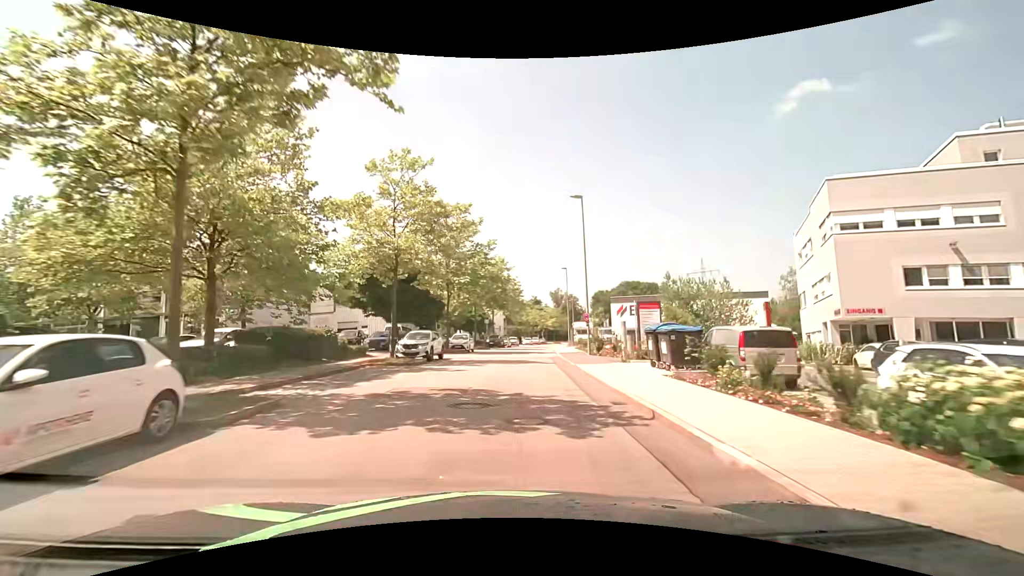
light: Day
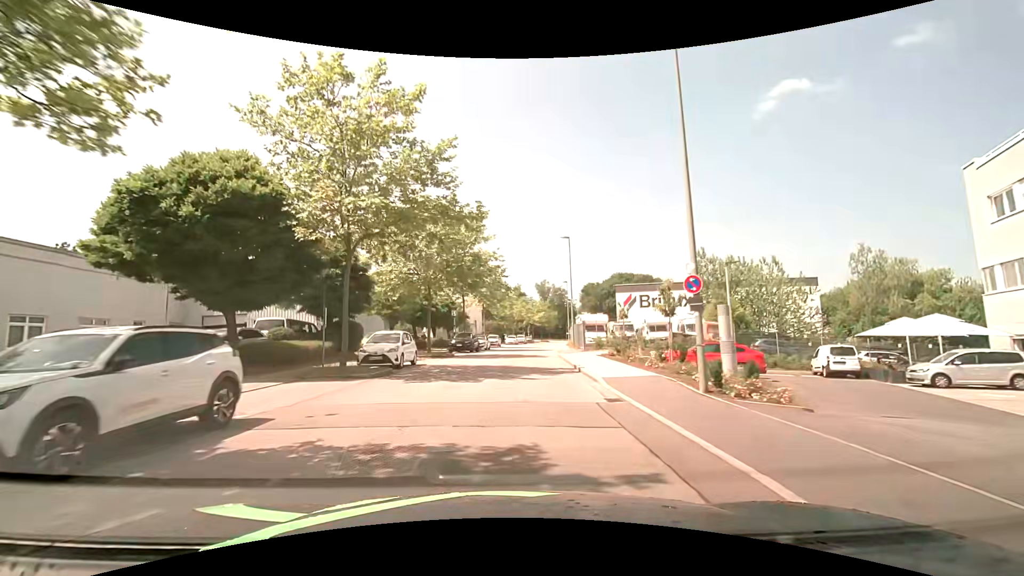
(0.0, +20.0) m; 0°
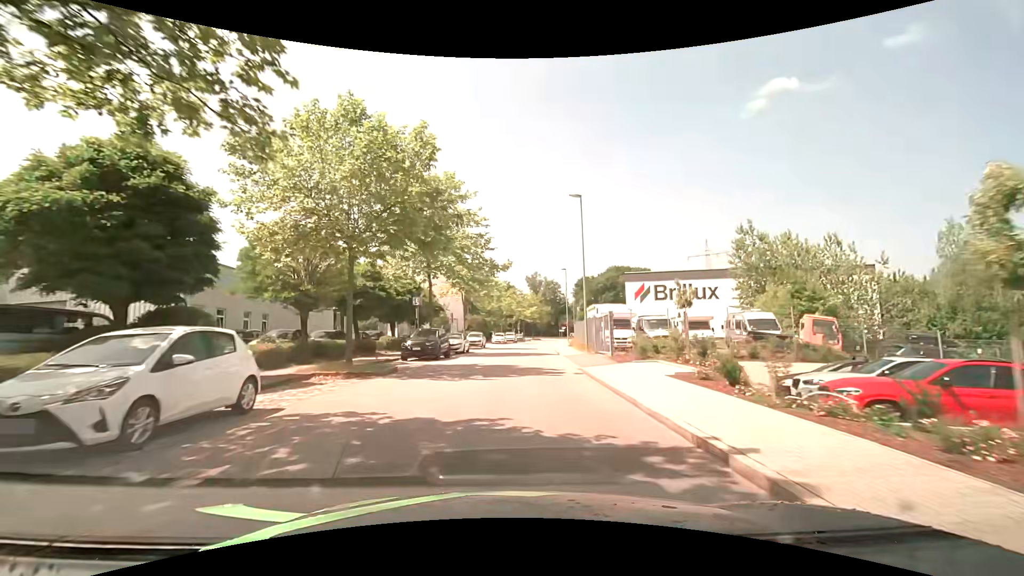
(+0.2, +13.5) m; +2°
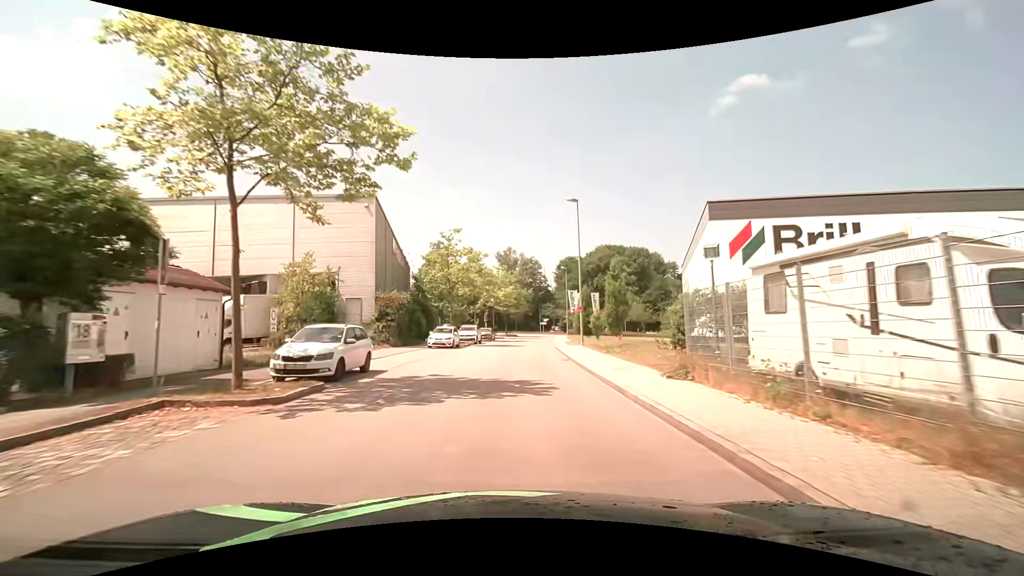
(+0.8, +34.7) m; +2°
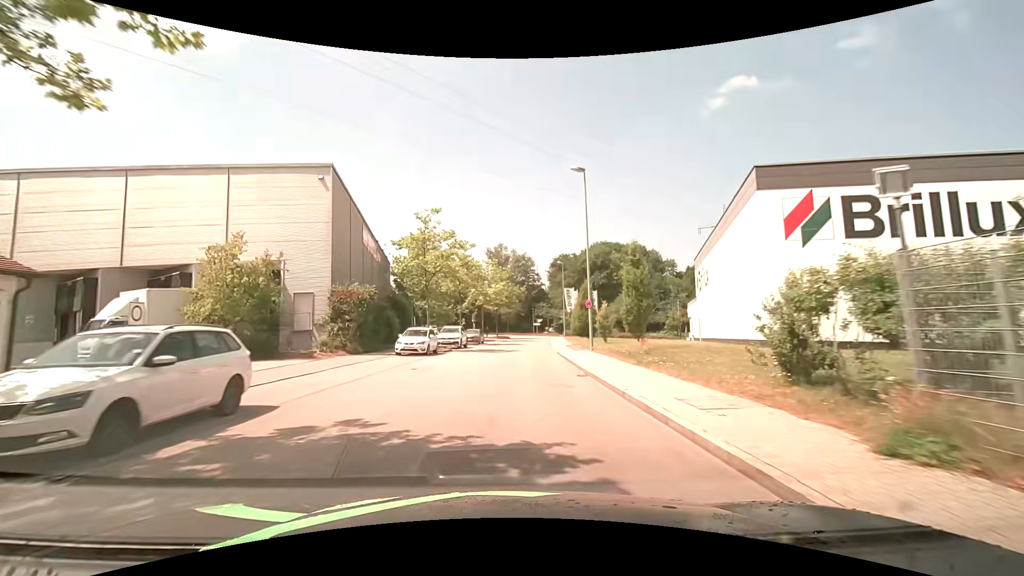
(+0.1, +7.1) m; +1°
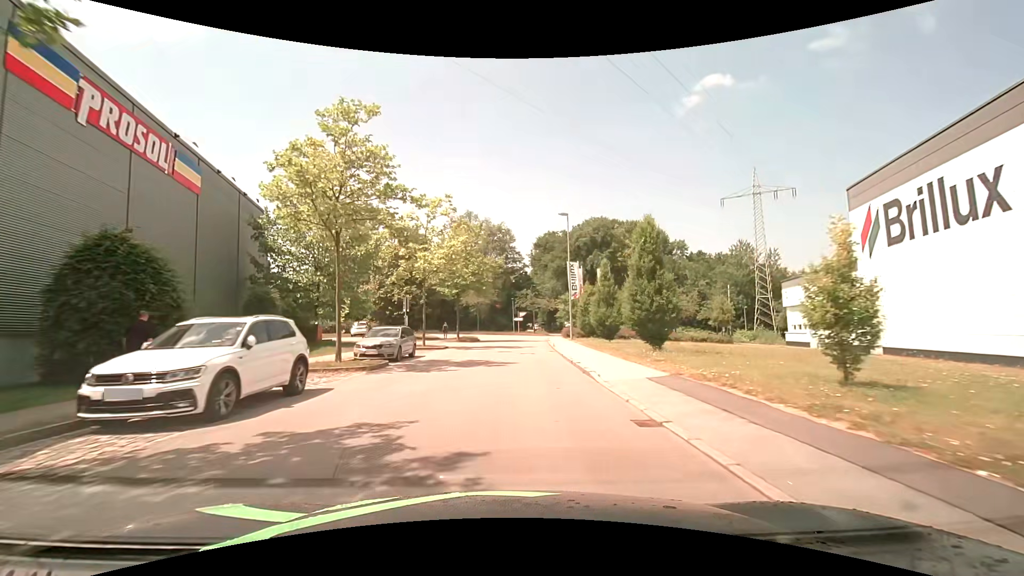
(+0.8, +27.8) m; +4°
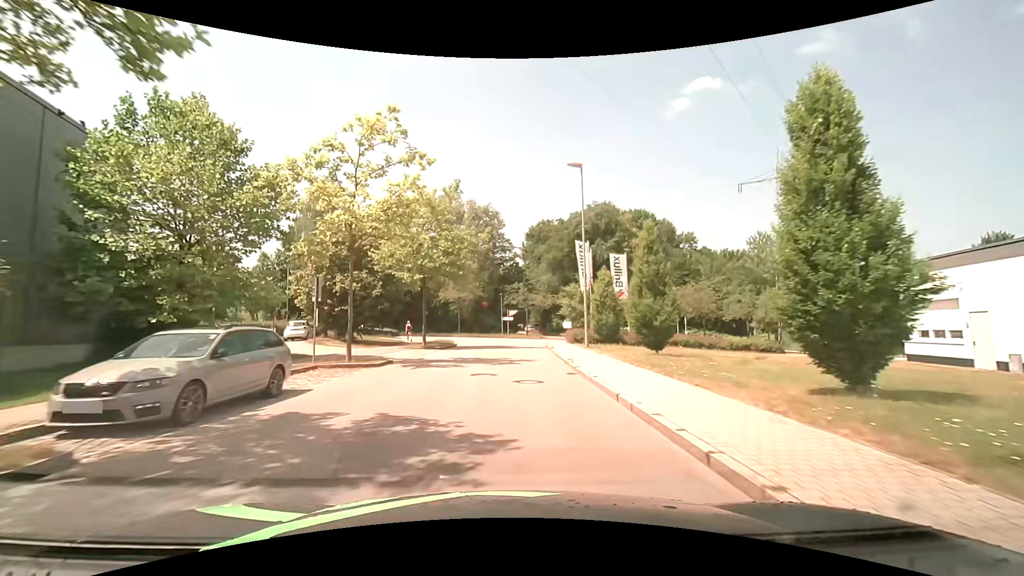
(+0.1, +12.5) m; +1°
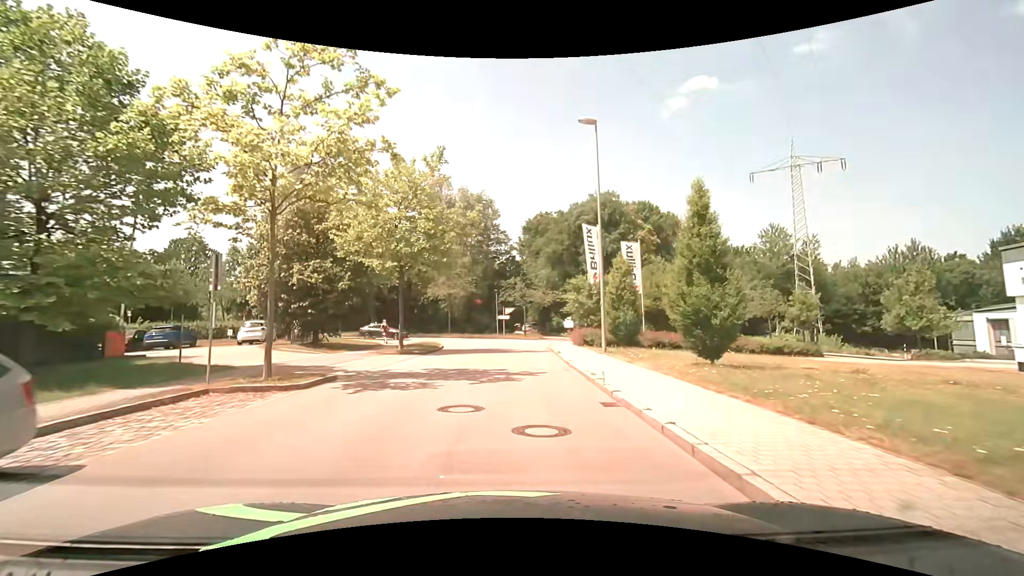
(0.0, +5.8) m; +1°
(0, +10) (0, +20) (+1, +30) (+1, +40) (-3, +48) (-13, +51) (-23, +51) (-33, +51) (-43, +50) (-53, +48) m
